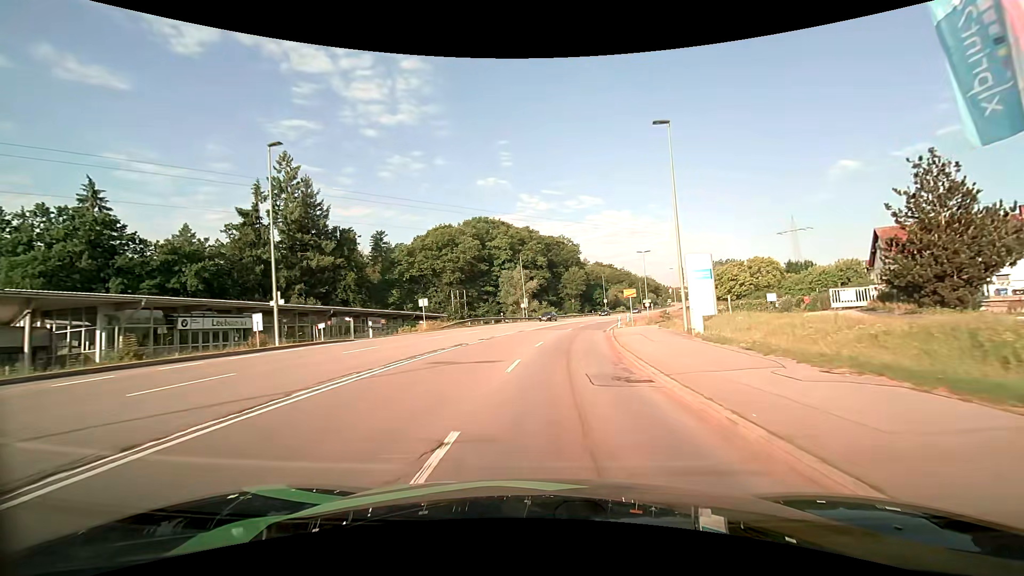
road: secondary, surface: asphalt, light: Day
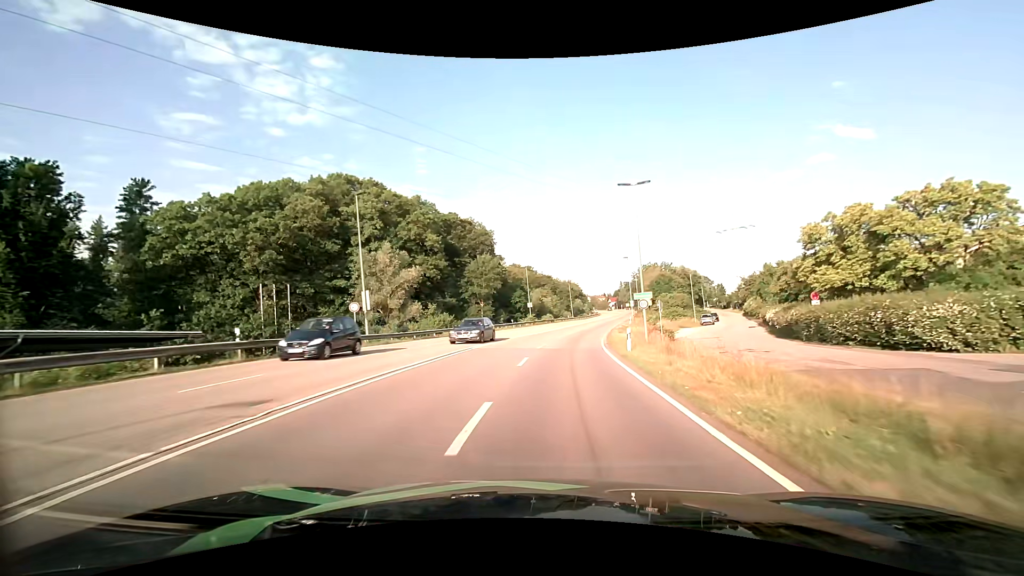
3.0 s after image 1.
(+3.6, +41.9) m; +10°
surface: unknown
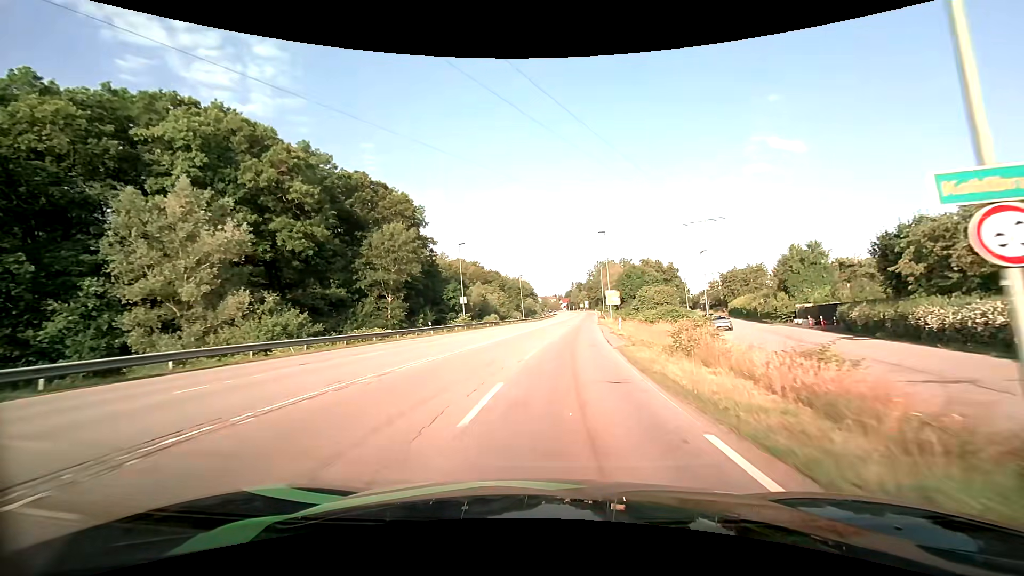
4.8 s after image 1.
(+1.2, +26.0) m; +5°
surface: asphalt
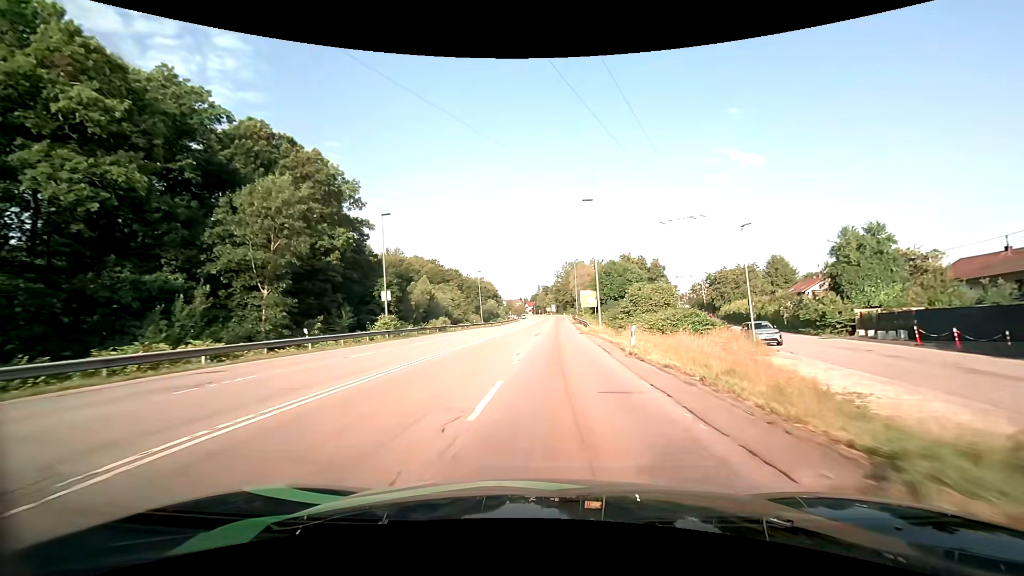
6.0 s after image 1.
(+0.7, +17.6) m; +4°
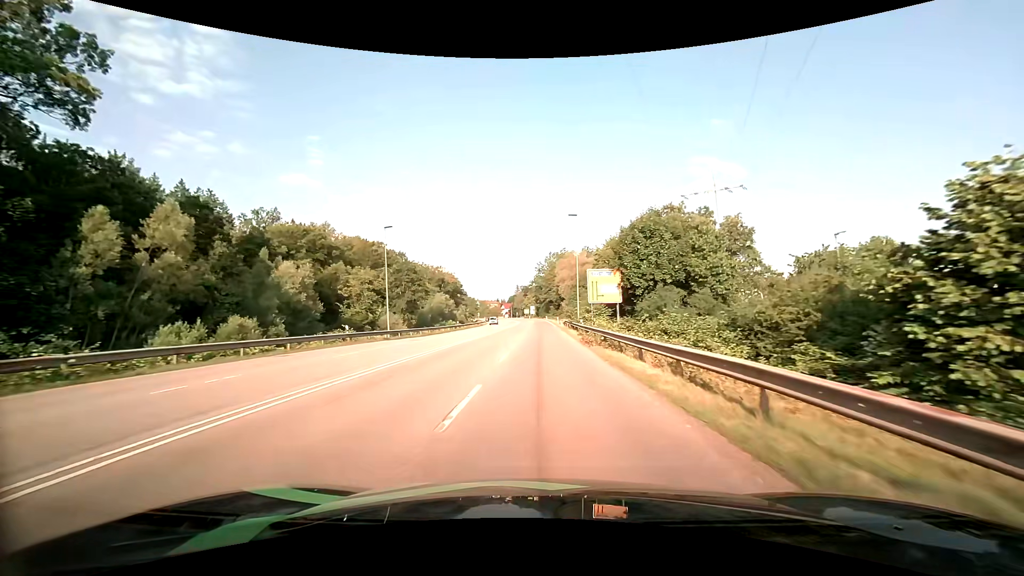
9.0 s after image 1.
(+1.6, +44.4) m; +3°
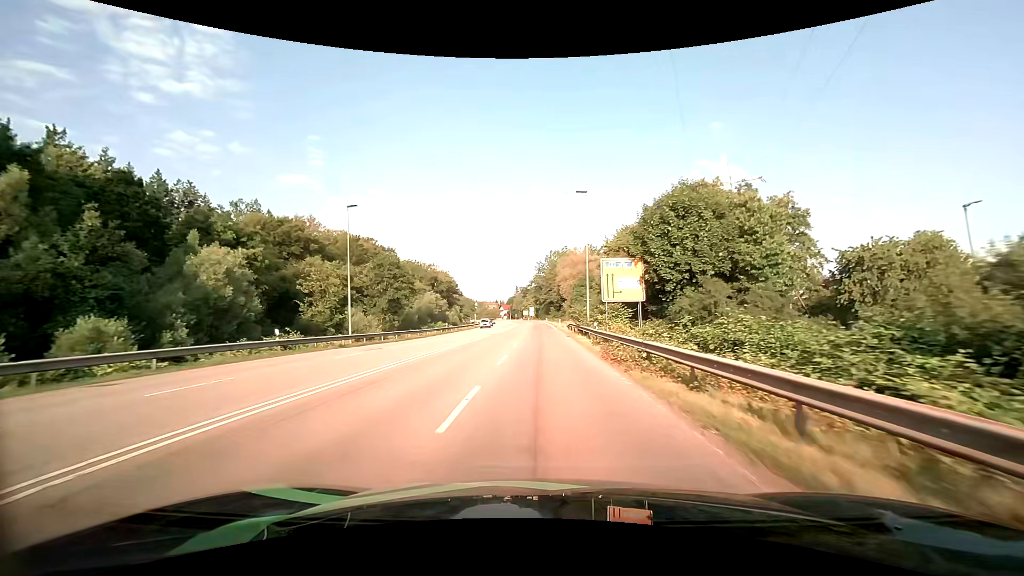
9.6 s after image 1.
(0.0, +9.0) m; 0°
(0, +10) (0, +20) (0, +30) (0, +40) (0, +50) (0, +60) (0, +70) (0, +80) (0, +90) (0, +100) m
